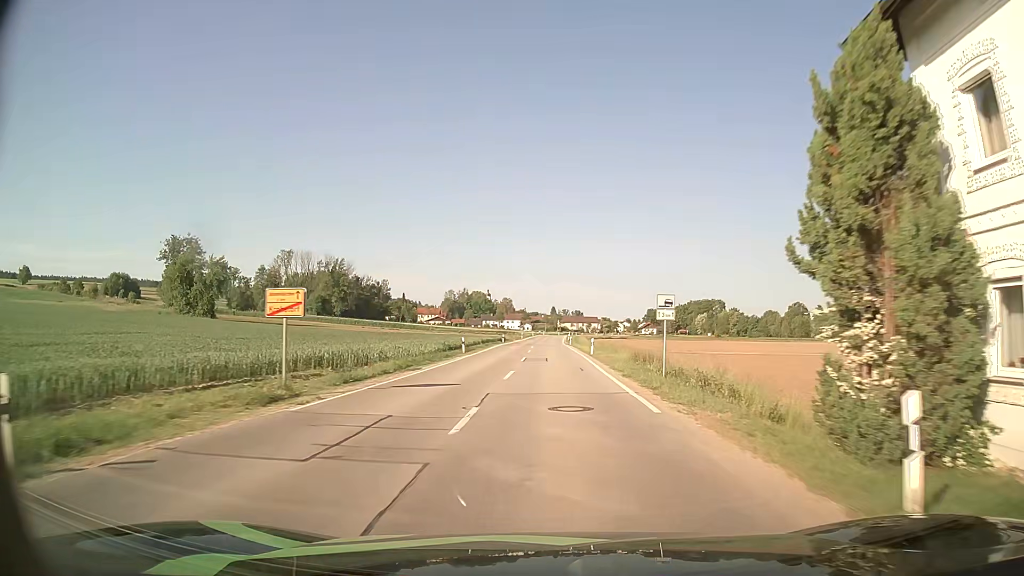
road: secondary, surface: asphalt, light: Day
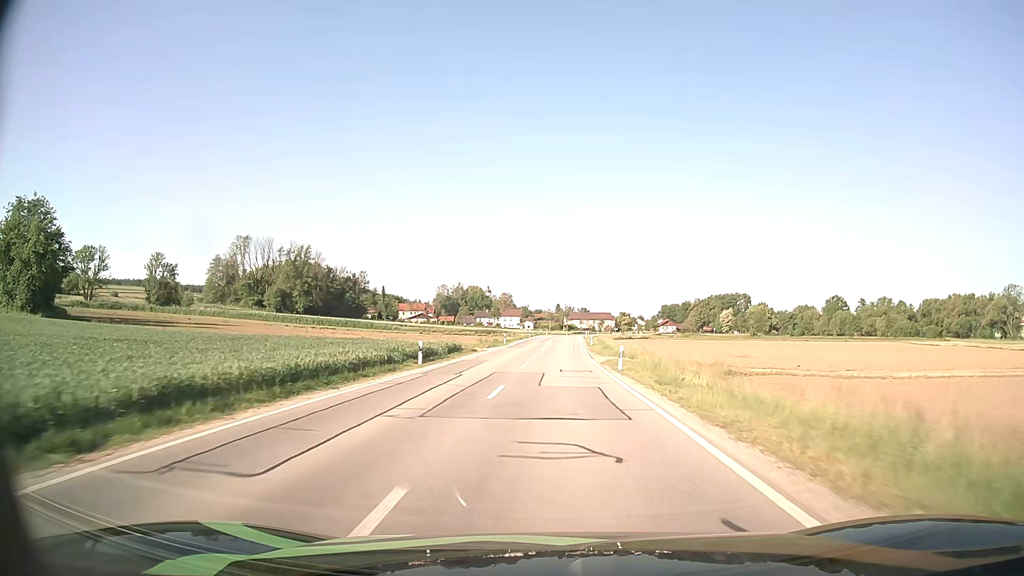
(+0.2, +52.0) m; 0°
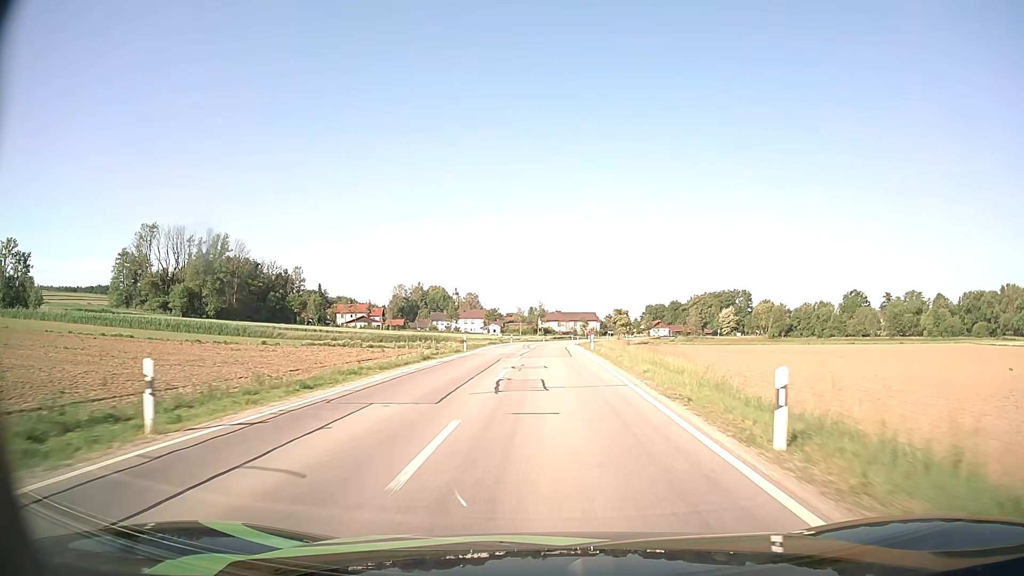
(+0.9, +53.5) m; +2°
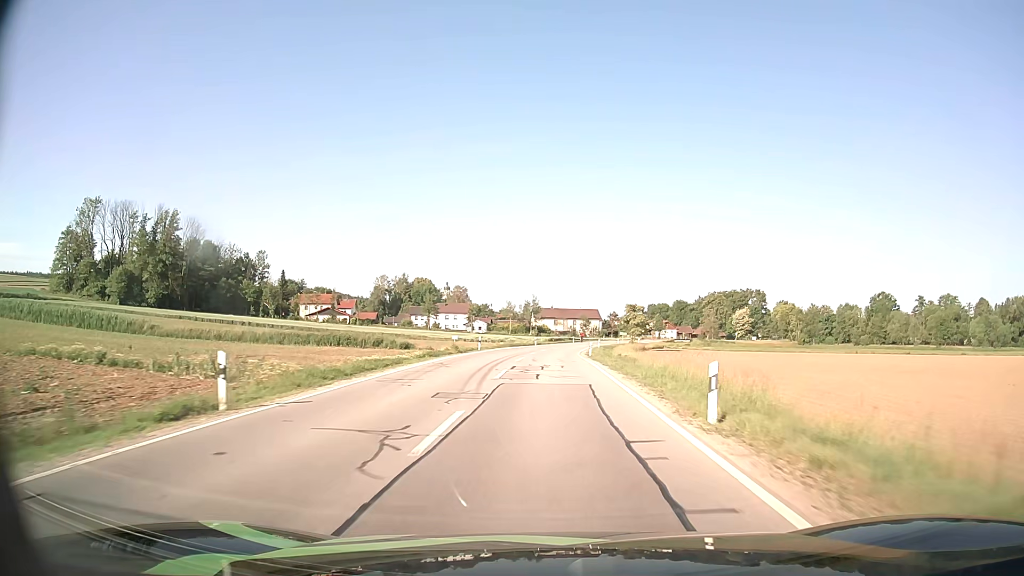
(+0.2, +32.2) m; +1°
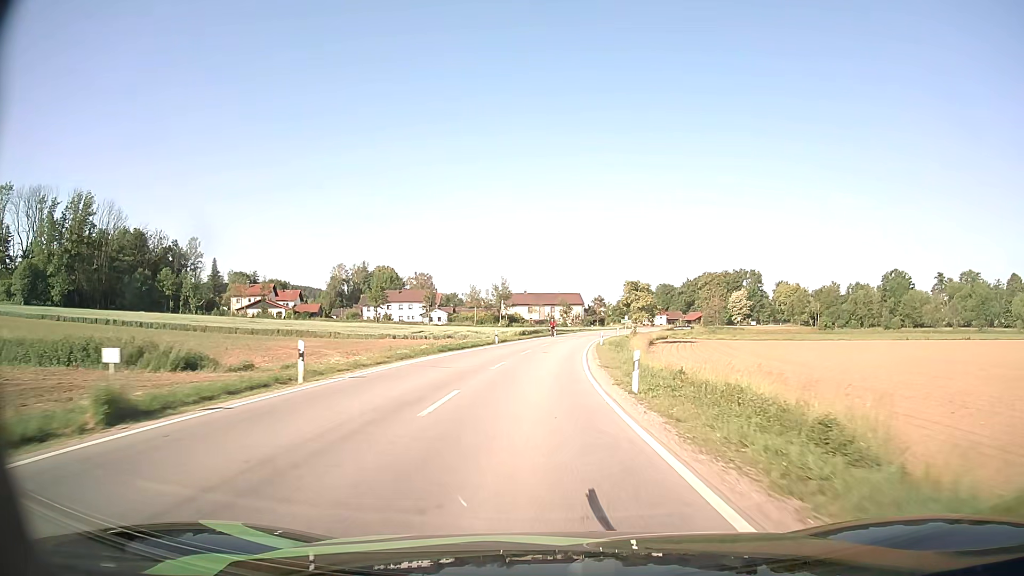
(+0.3, +31.9) m; +2°
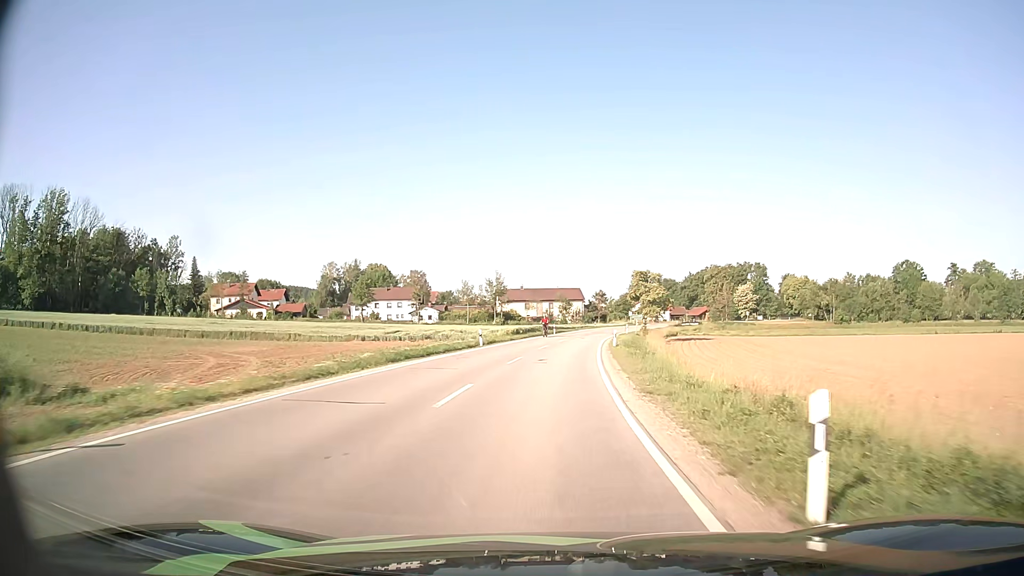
(0.0, +10.4) m; 0°
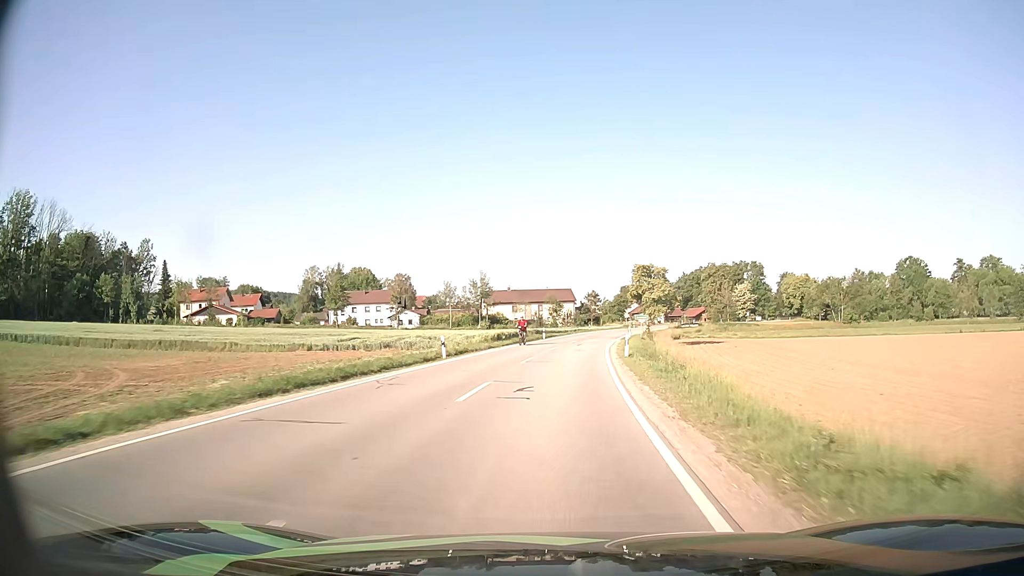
(+0.1, +10.3) m; +1°
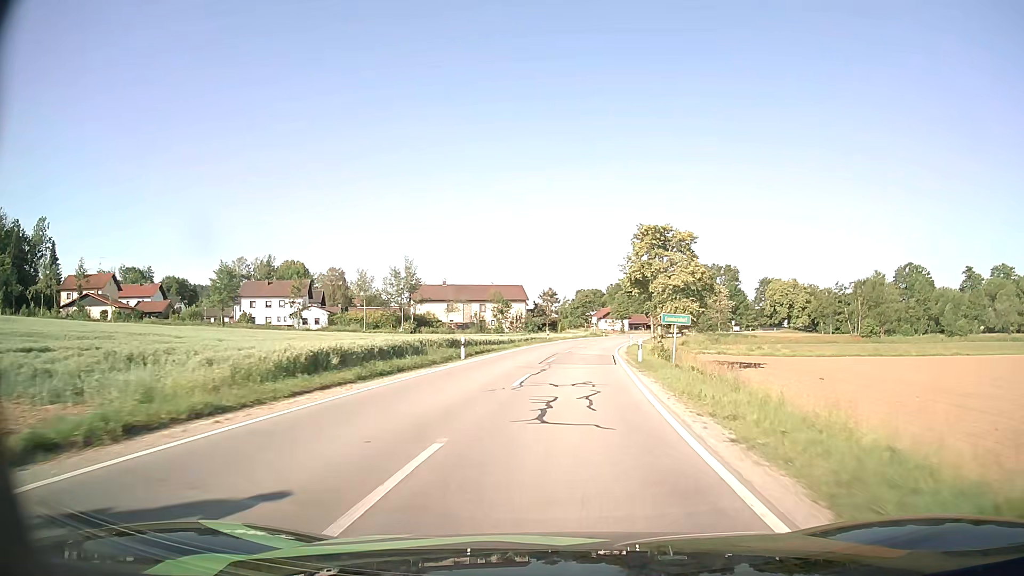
(+1.0, +30.3) m; +4°
(0, +10) (+1, +20) (+1, +30) (+2, +40) (+4, +50) (+5, +60) (+7, +70) (+9, +79) (+11, +89) (+14, +99) m
